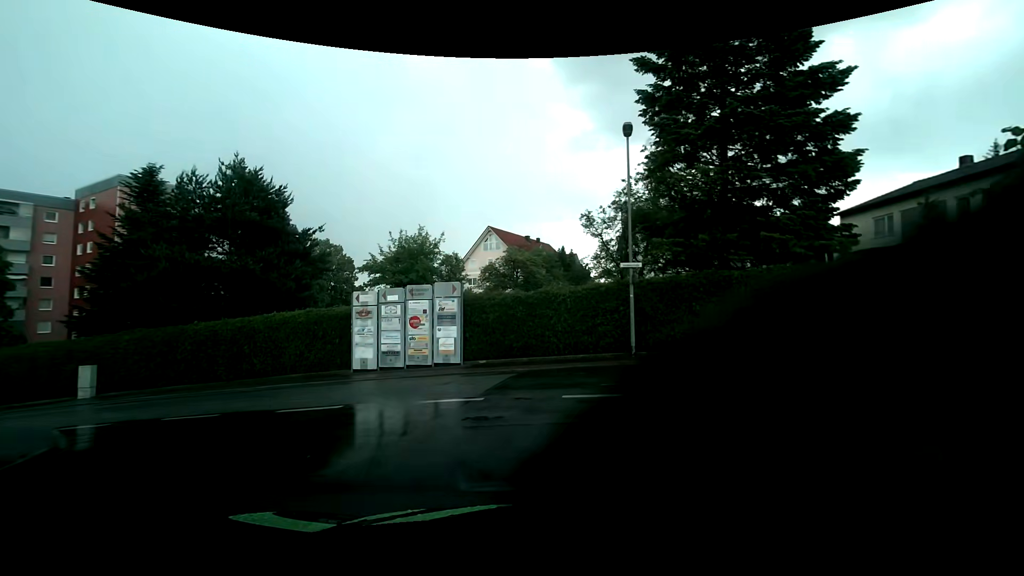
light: Day
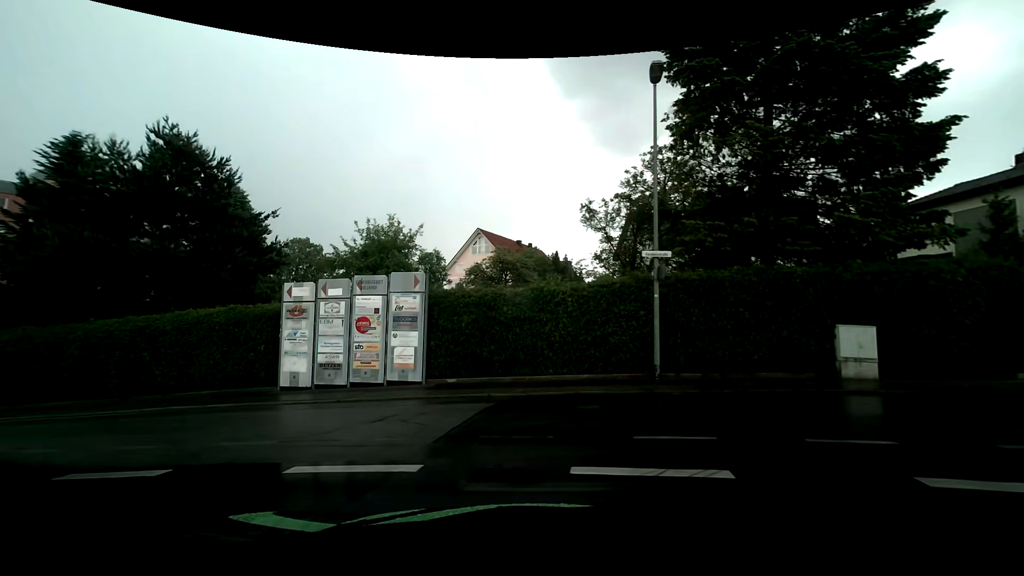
(0.0, +4.5) m; +1°
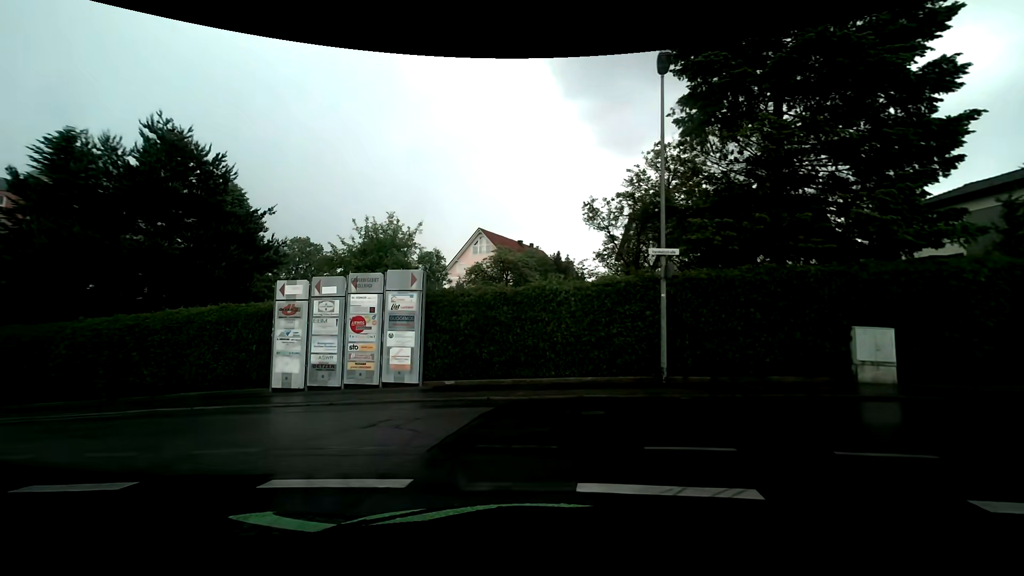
(0.0, +0.5) m; 0°
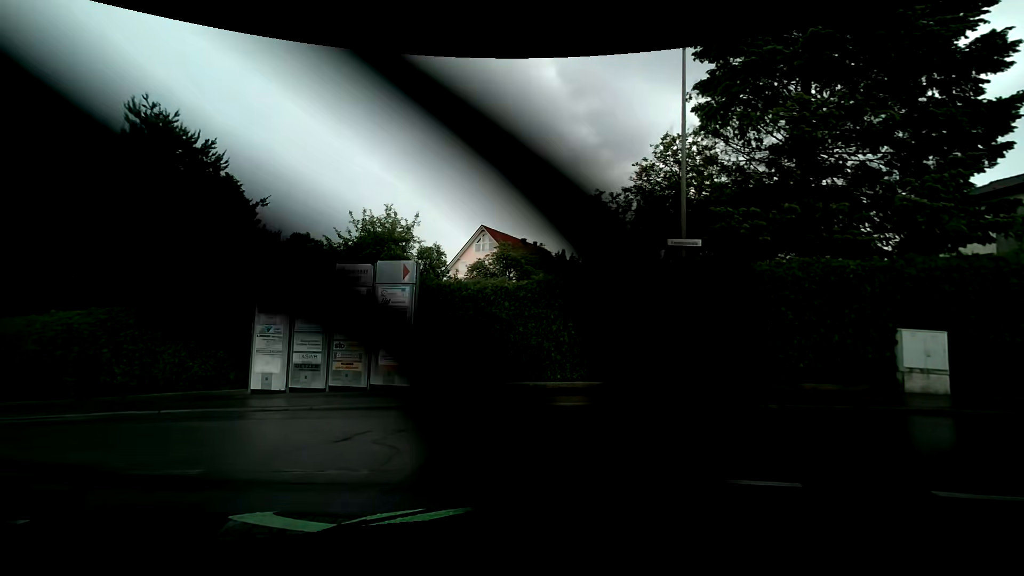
(0.0, +1.2) m; 0°
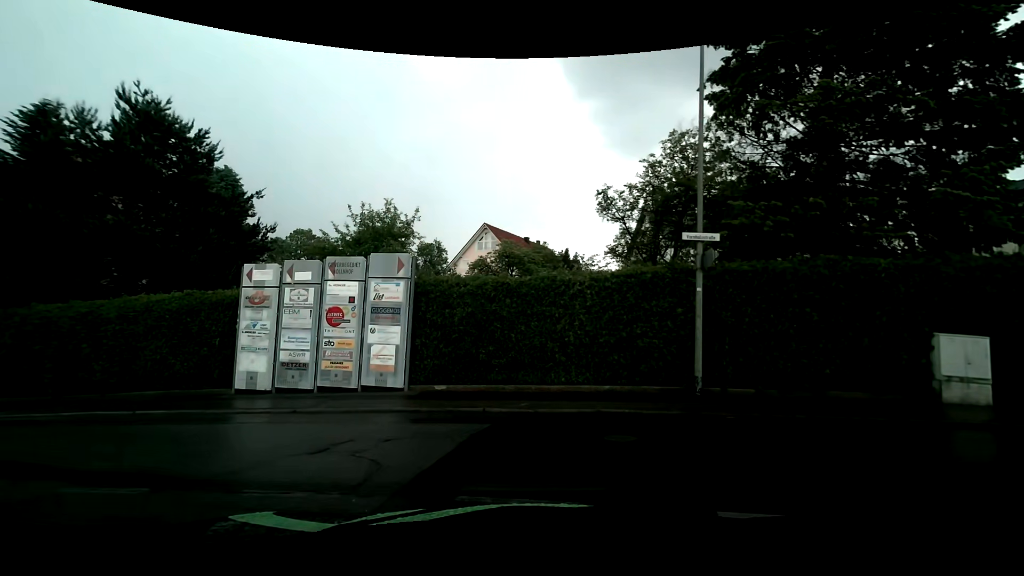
(0.0, +0.8) m; 0°
